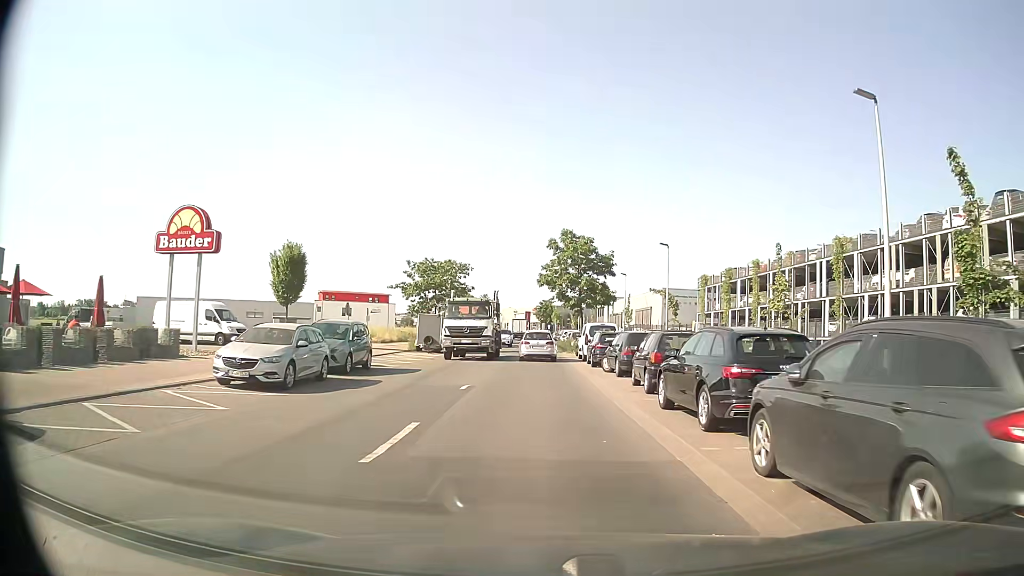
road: tertiary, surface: asphalt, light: Day
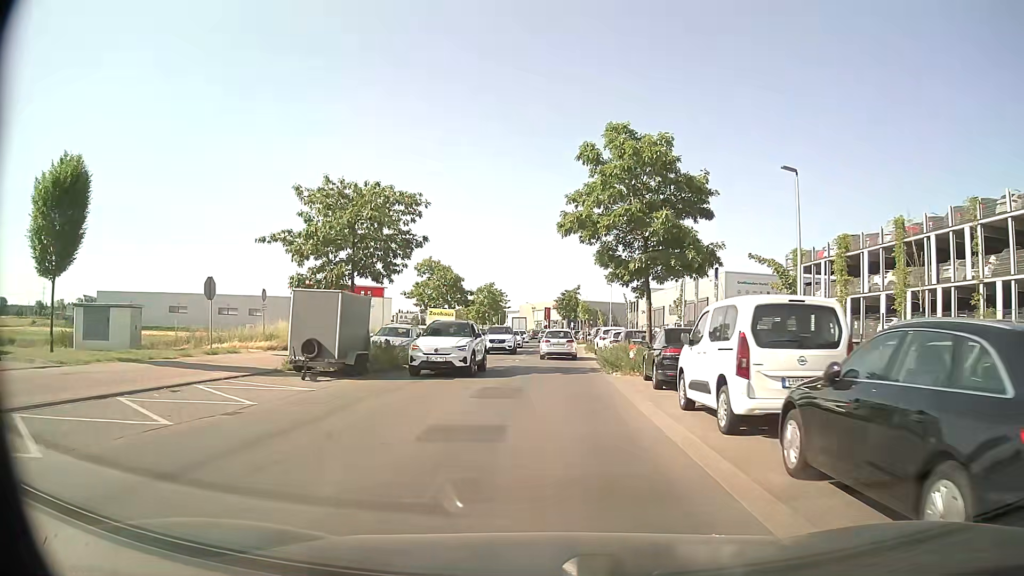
(-0.1, +23.5) m; -2°
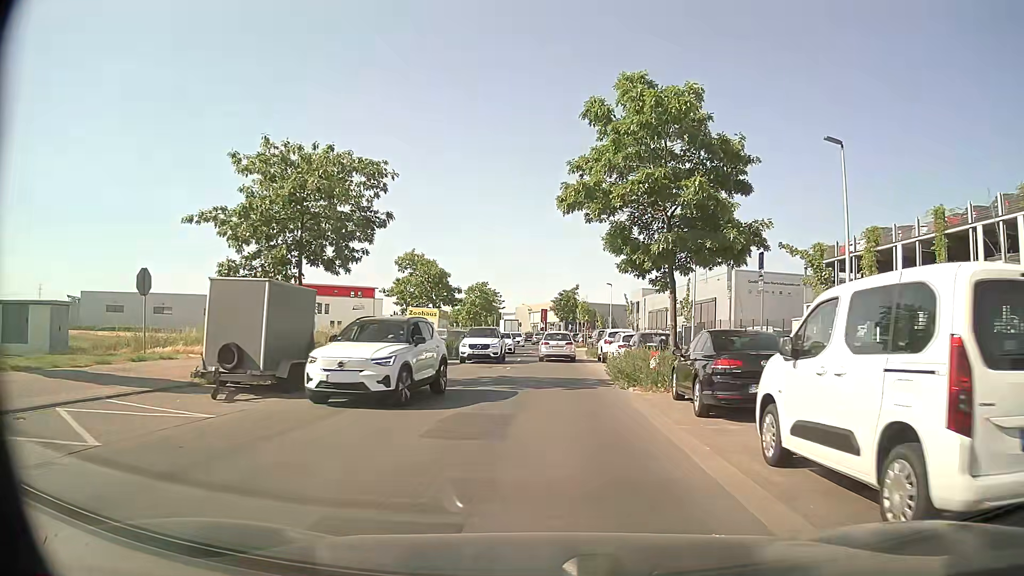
(0.0, +4.9) m; +1°
(0, +10) (0, +20) (0, +30) (0, +40) (0, +50) (0, +60) (0, +70) (-1, +80) (-2, +90) (-3, +100) m
